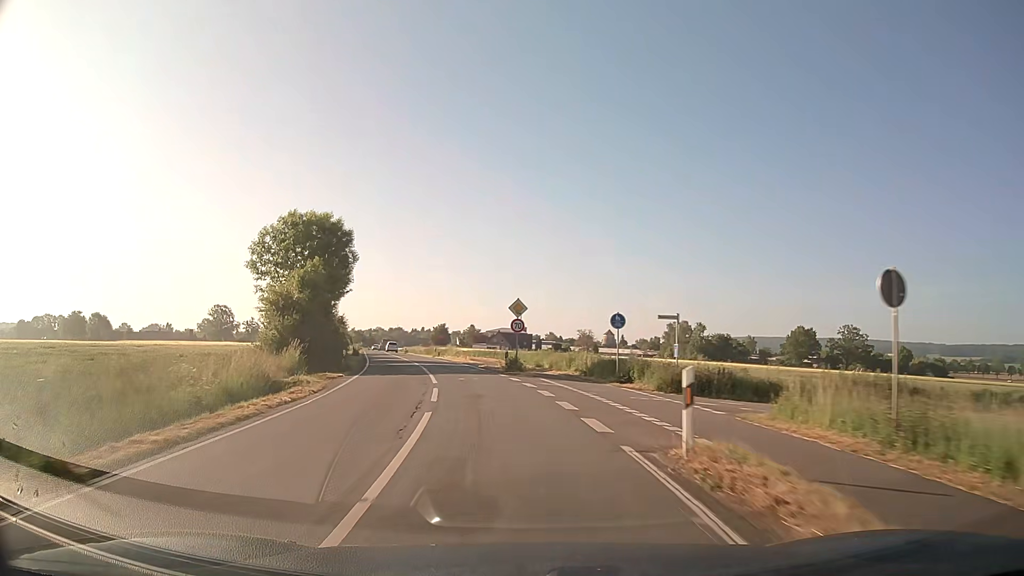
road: secondary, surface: asphalt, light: Day
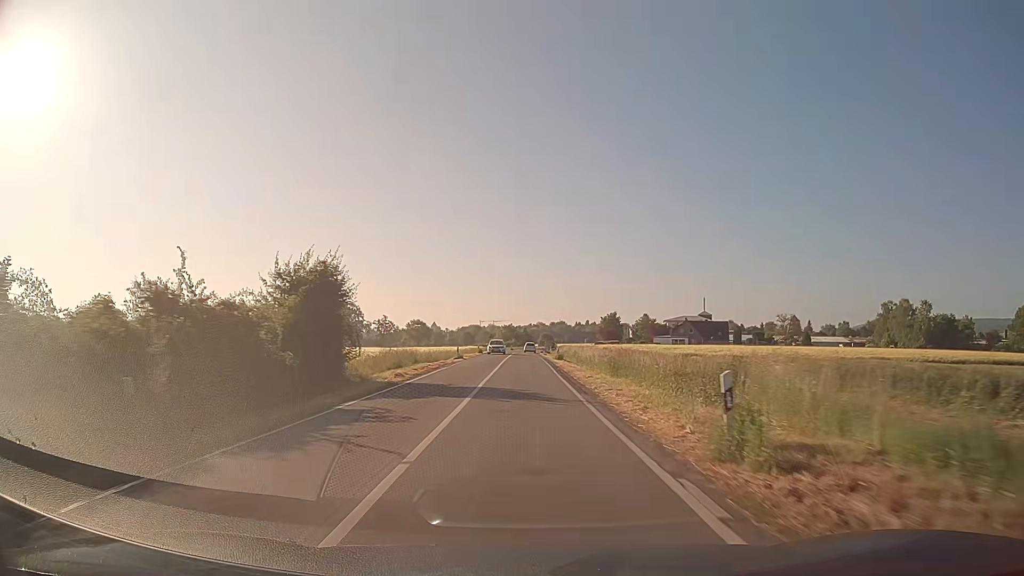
(-8.7, +54.1) m; -14°
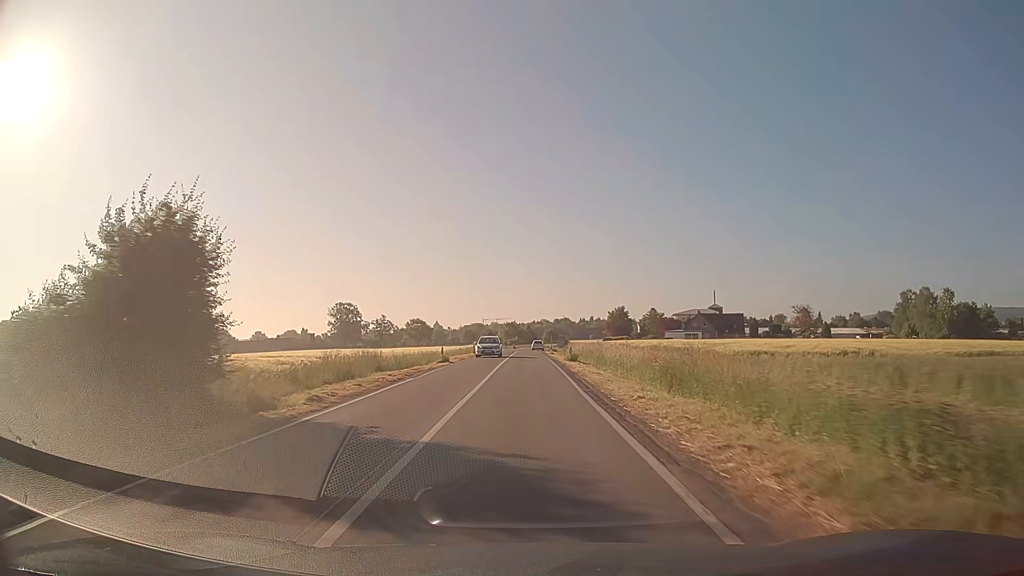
(0.0, +11.1) m; -1°
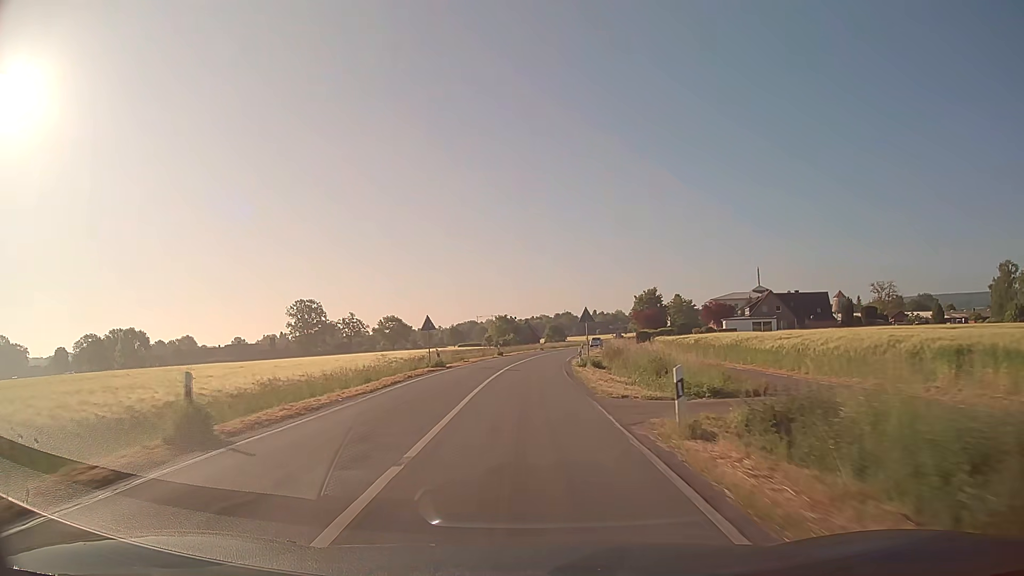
(0.0, +55.3) m; 0°
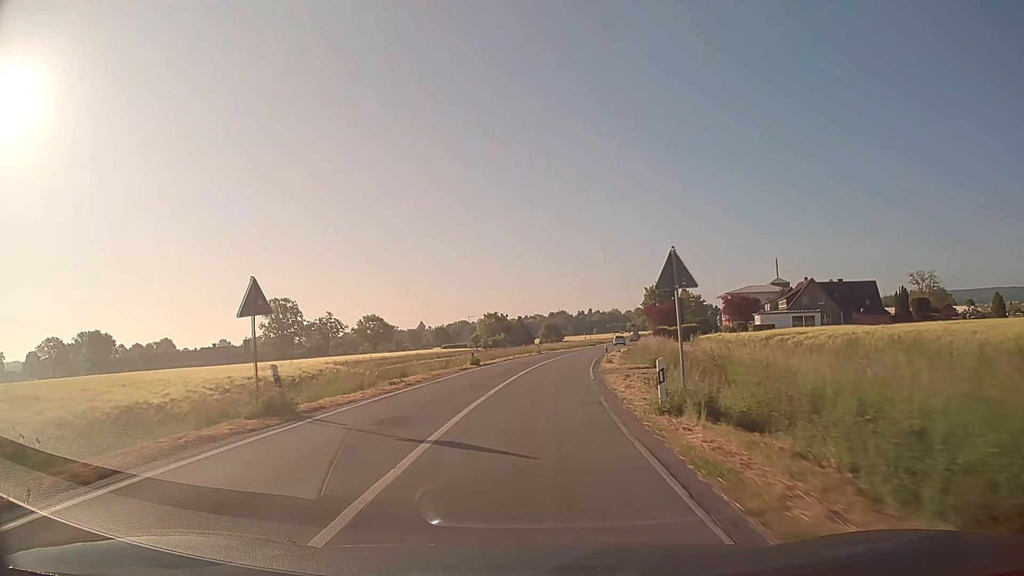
(0.0, +22.1) m; 0°
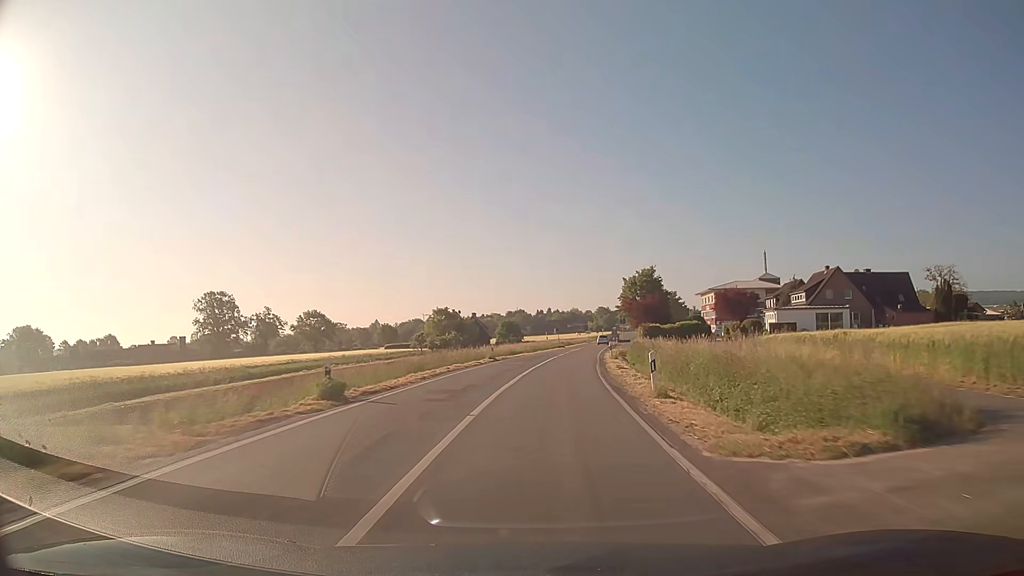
(+0.4, +22.0) m; +4°
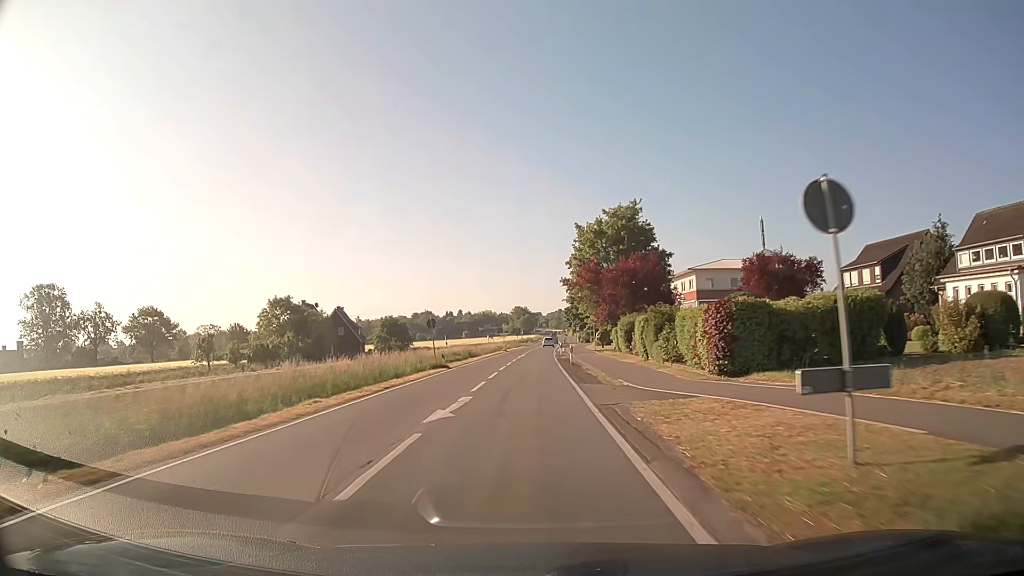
(+4.3, +54.6) m; +7°
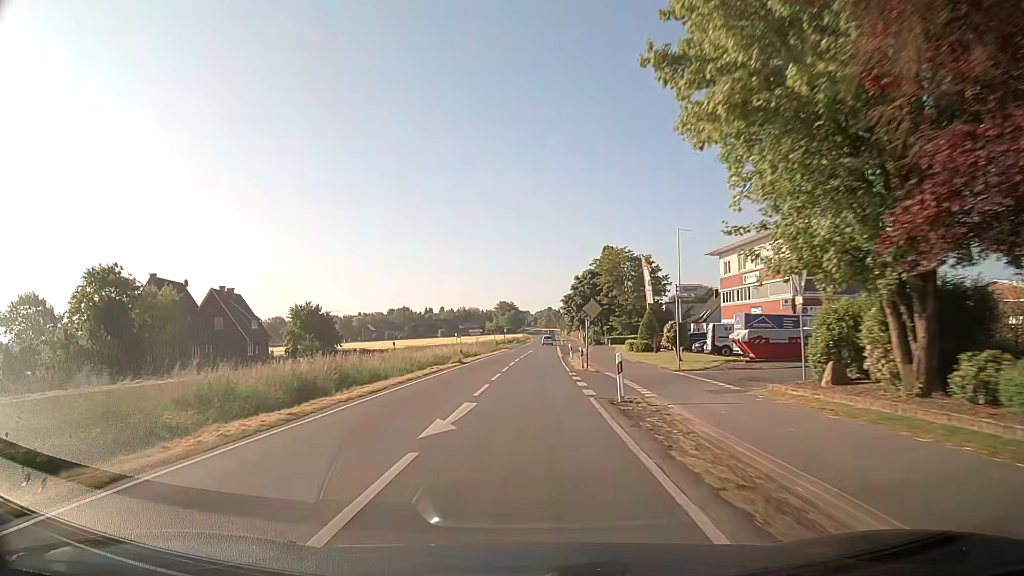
(+0.5, +43.8) m; +1°
(0, +10) (0, +20) (0, +30) (+1, +40) (+1, +50) (+1, +60) (+2, +70) (+2, +80) (+2, +90) (+3, +100) m
